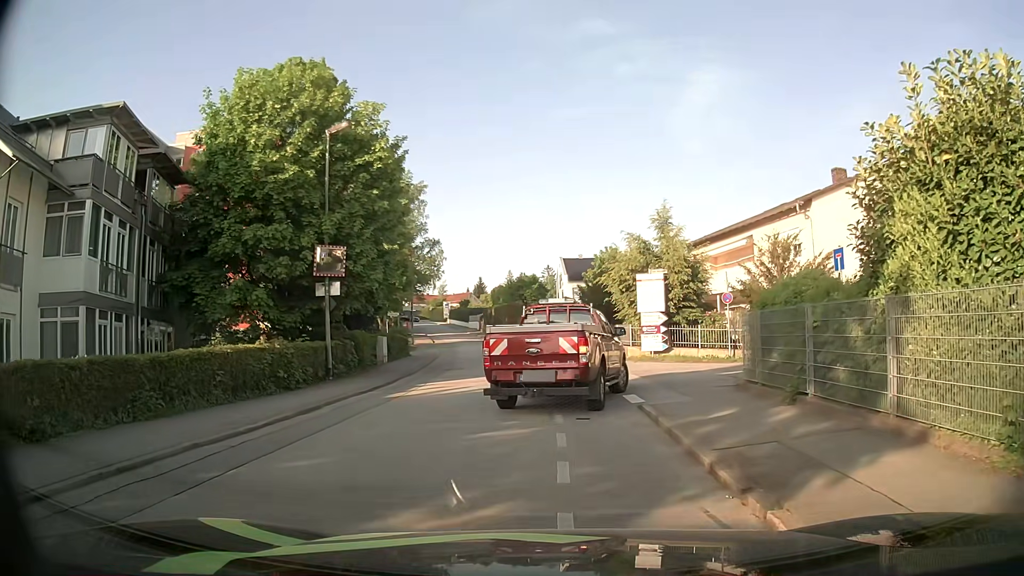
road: residential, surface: asphalt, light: Day
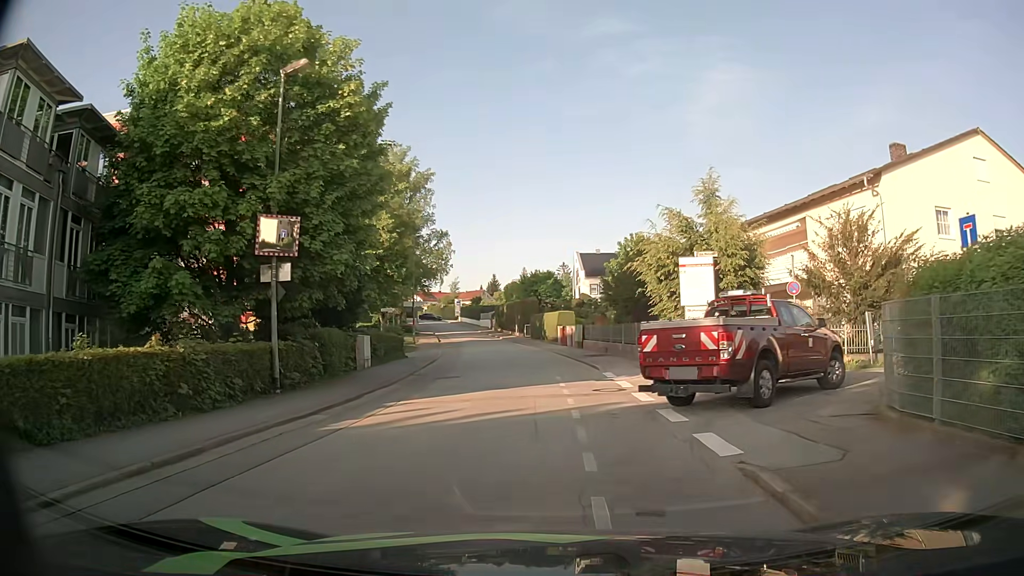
(0.0, +5.7) m; -1°
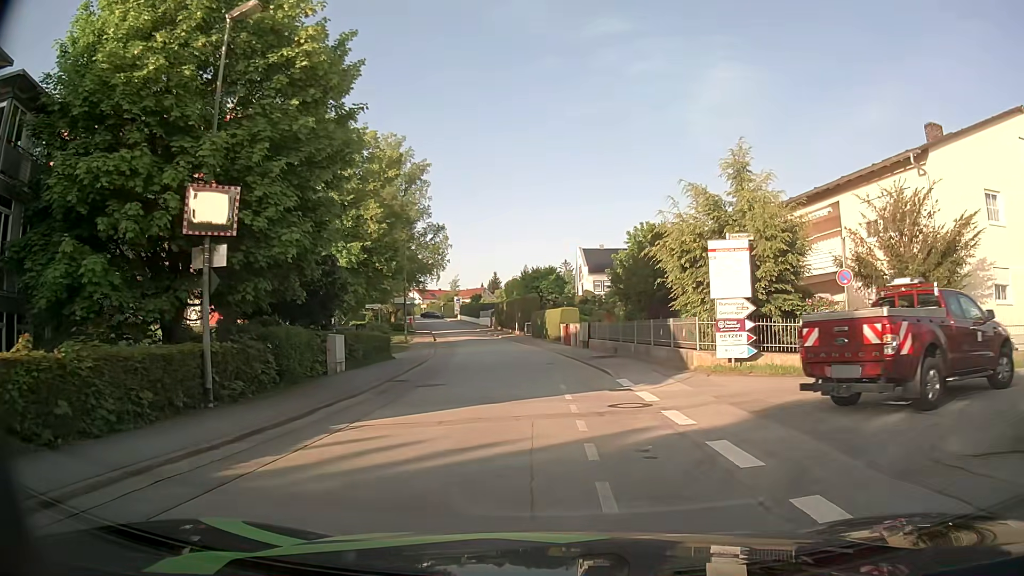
(0.0, +3.6) m; 0°
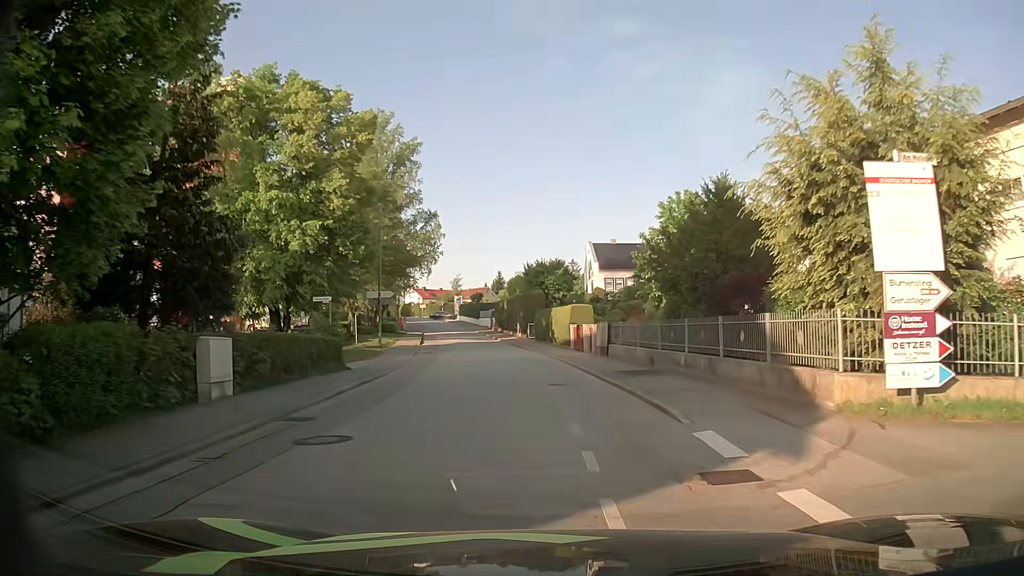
(0.0, +8.8) m; 0°
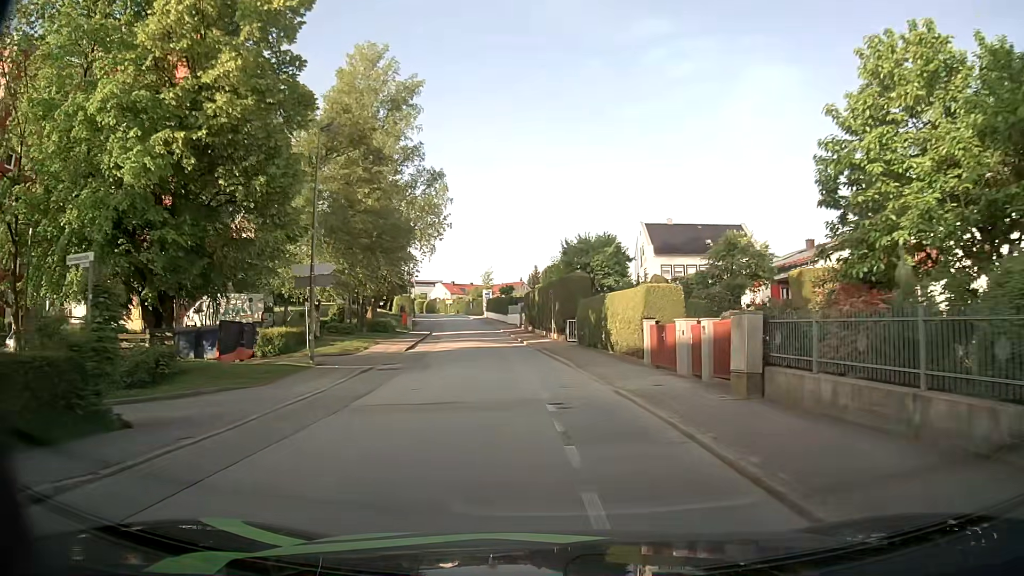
(-0.4, +16.2) m; -4°
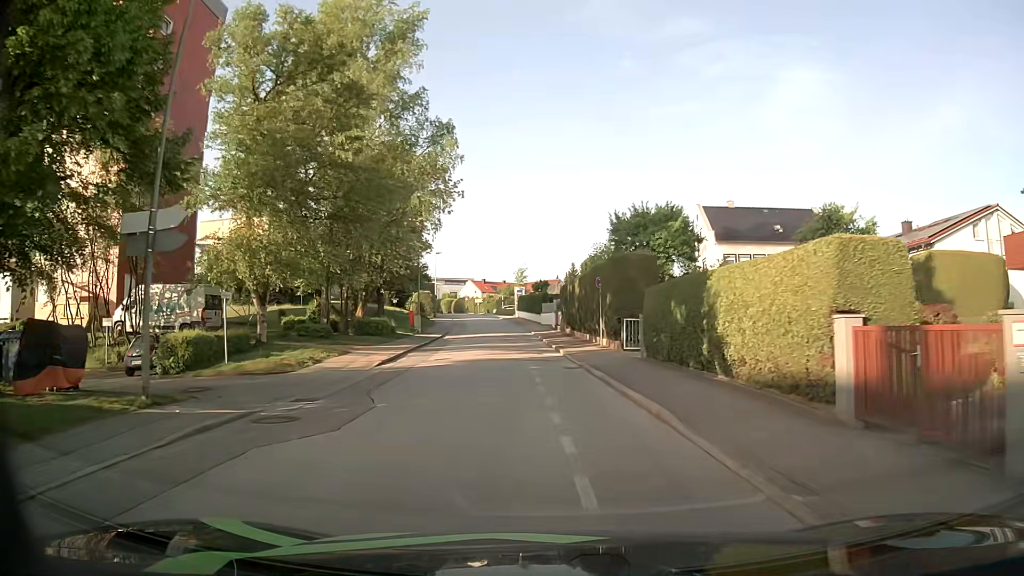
(-0.2, +11.5) m; -2°
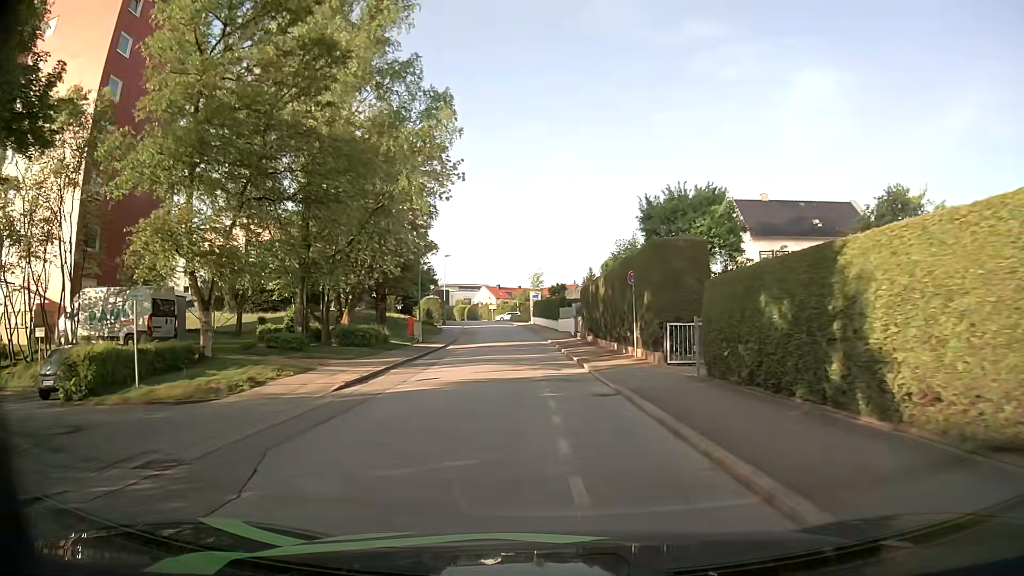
(-0.1, +5.8) m; -2°
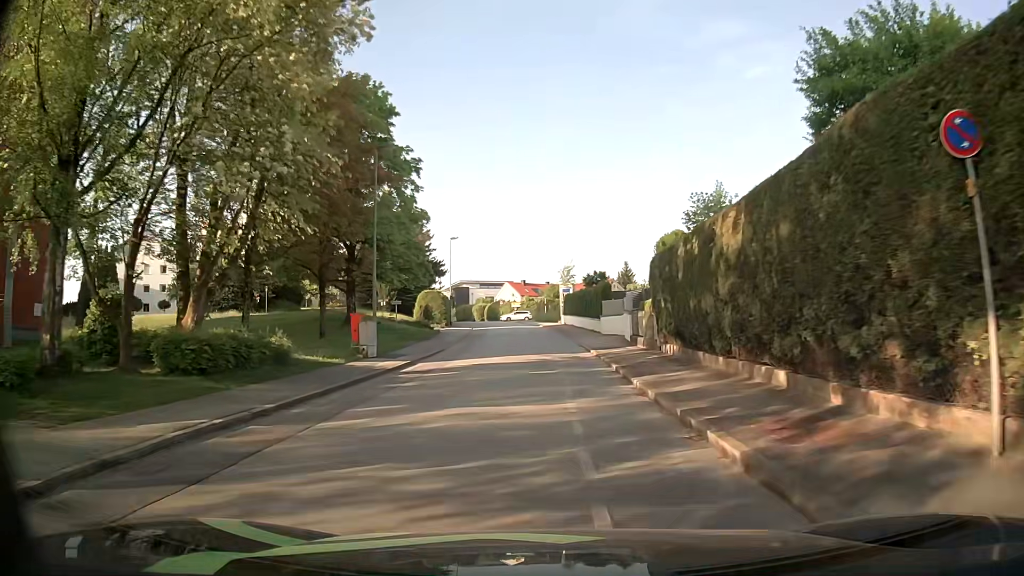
(-0.4, +17.2) m; -3°
(0, +10) (0, +20) (0, +30) (0, +40) (-1, +50) (-2, +60) (-3, +70) (-5, +80) (-7, +89) (-10, +99) m
